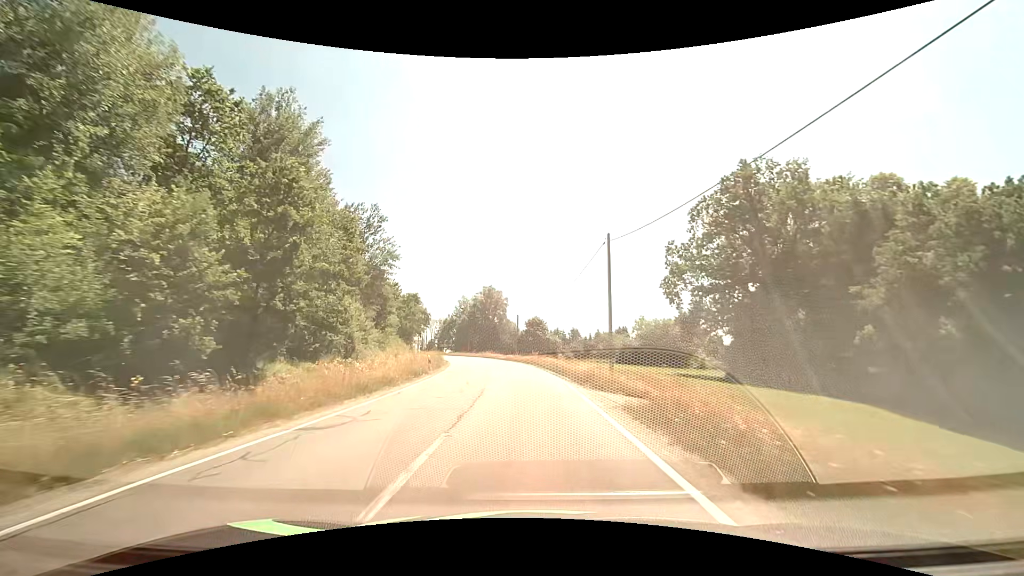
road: tertiary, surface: asphalt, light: Day
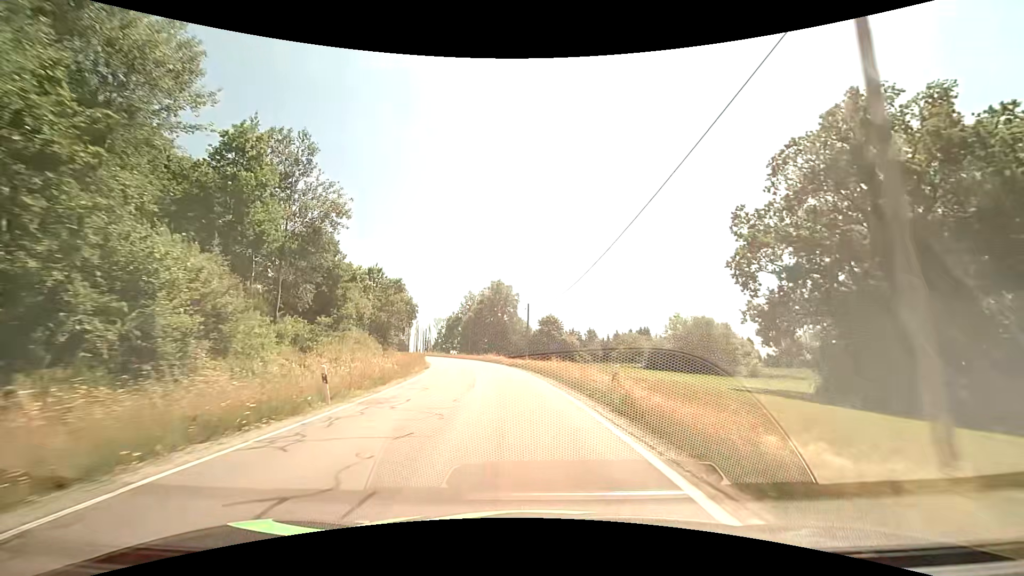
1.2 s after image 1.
(-0.2, +16.5) m; -1°
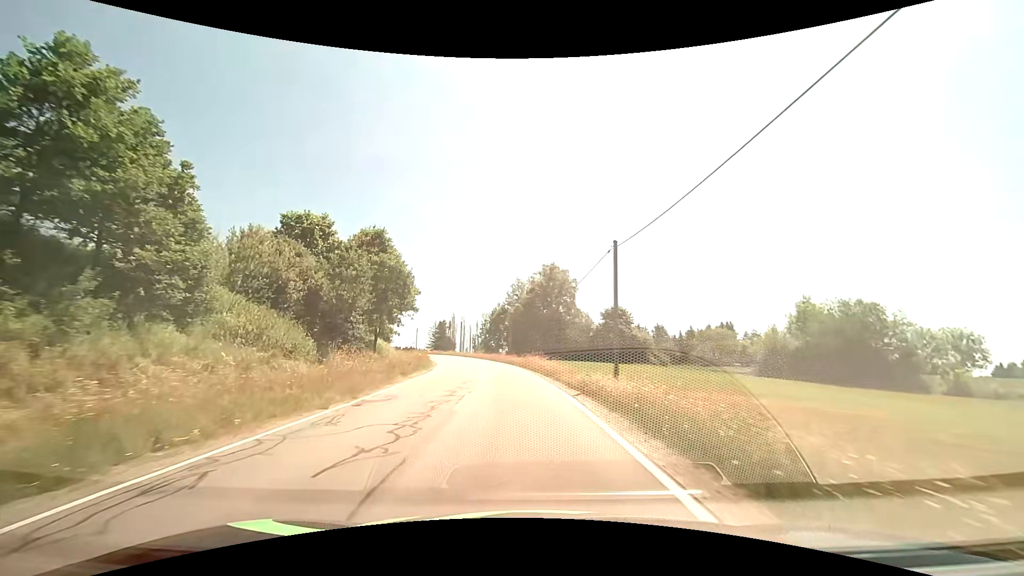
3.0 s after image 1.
(-1.1, +24.8) m; -6°
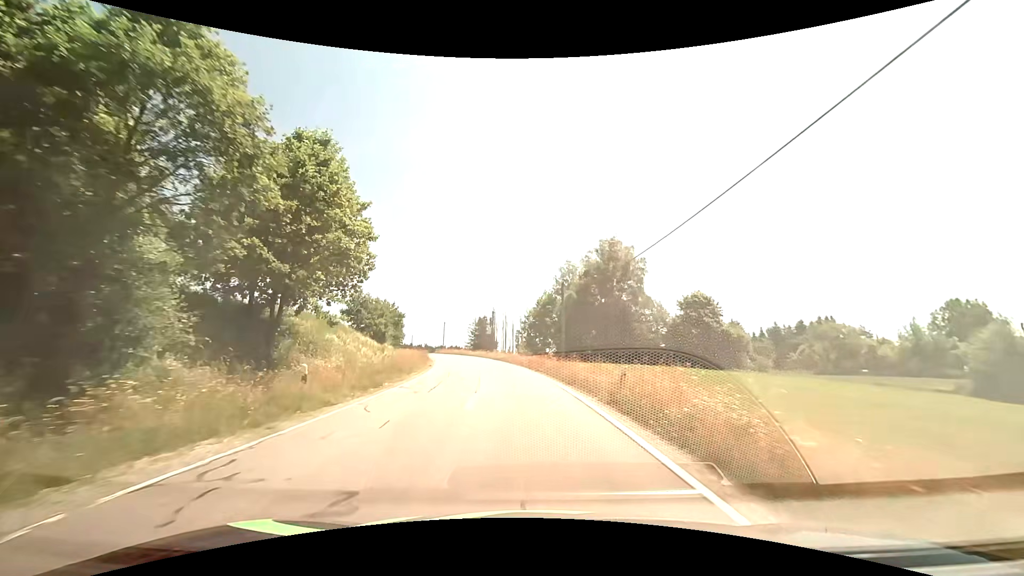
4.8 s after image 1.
(-1.2, +24.9) m; -5°
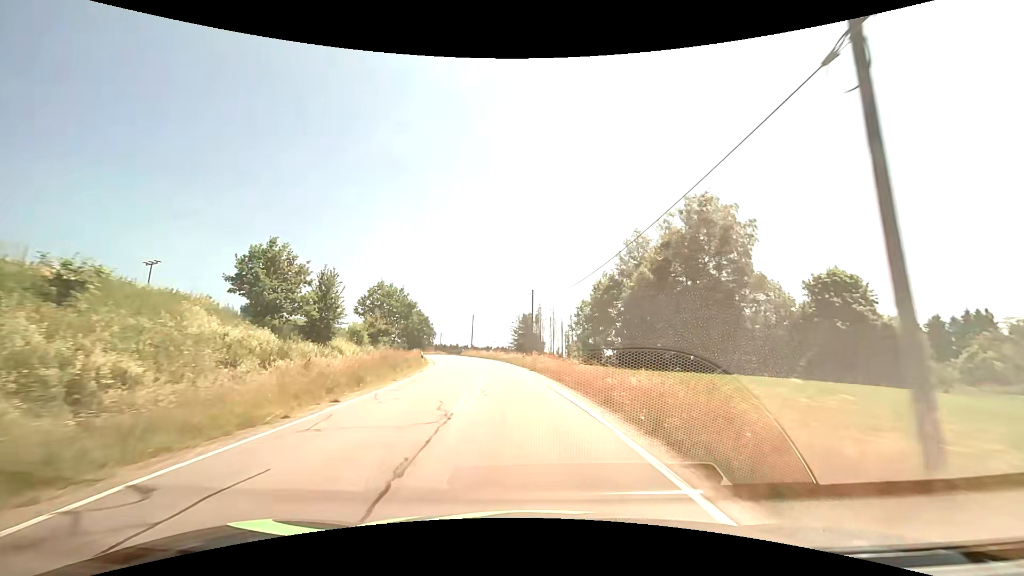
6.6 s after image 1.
(-1.2, +25.1) m; -5°
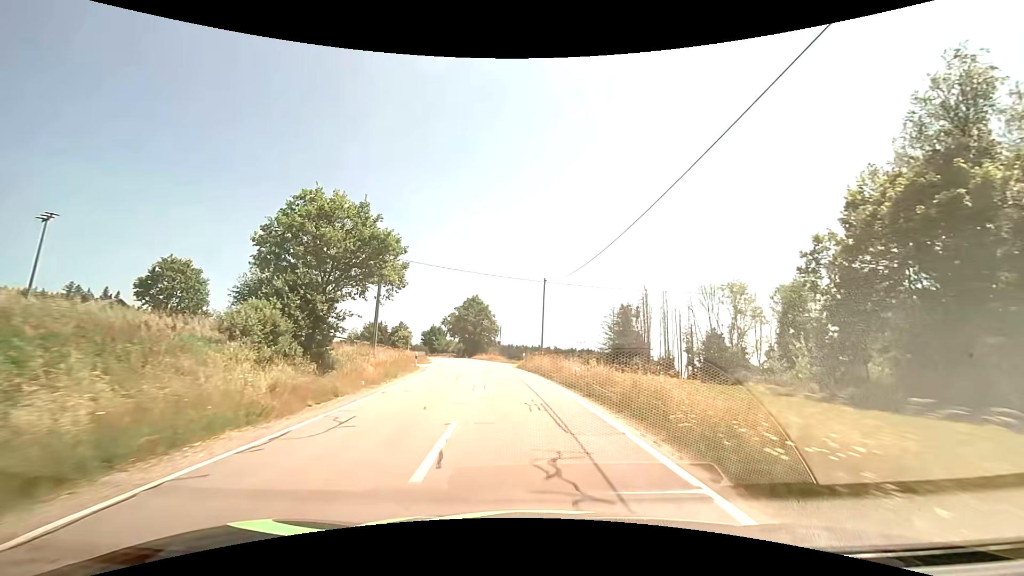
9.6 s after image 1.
(-4.0, +42.5) m; -10°
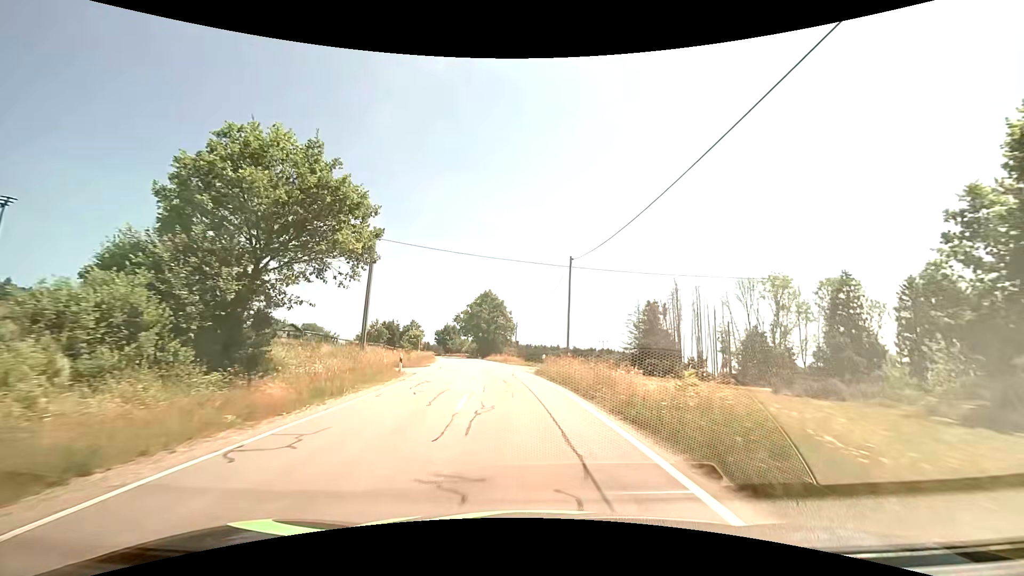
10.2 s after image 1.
(-0.1, +8.7) m; -2°
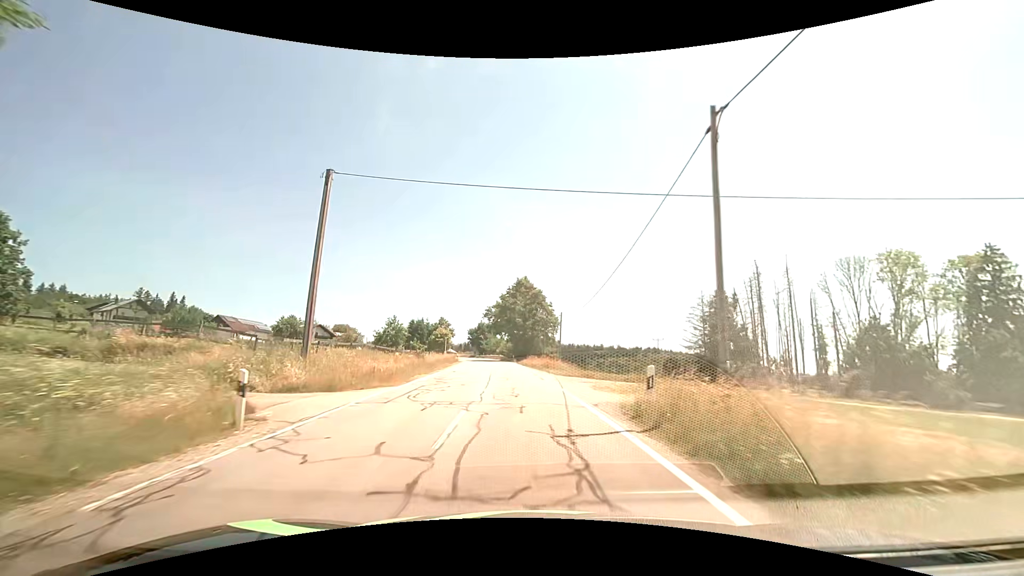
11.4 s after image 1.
(-0.7, +17.2) m; -5°
(0, +10) (-1, +20) (-1, +30) (-2, +40) (-3, +50) (-4, +60) (-5, +70) (-6, +80) (-8, +90) (-9, +100) m
